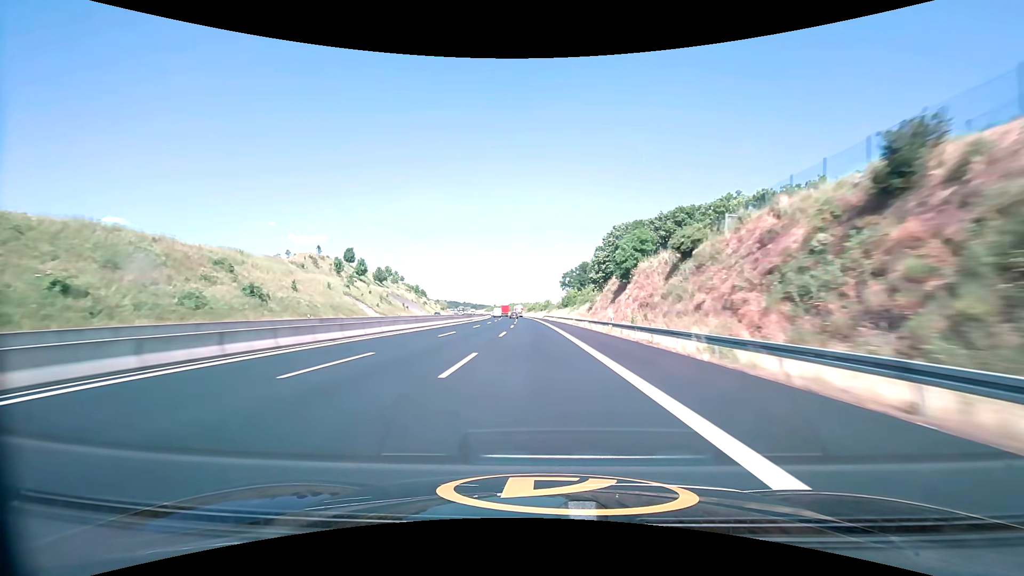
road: motorway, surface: asphalt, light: Day
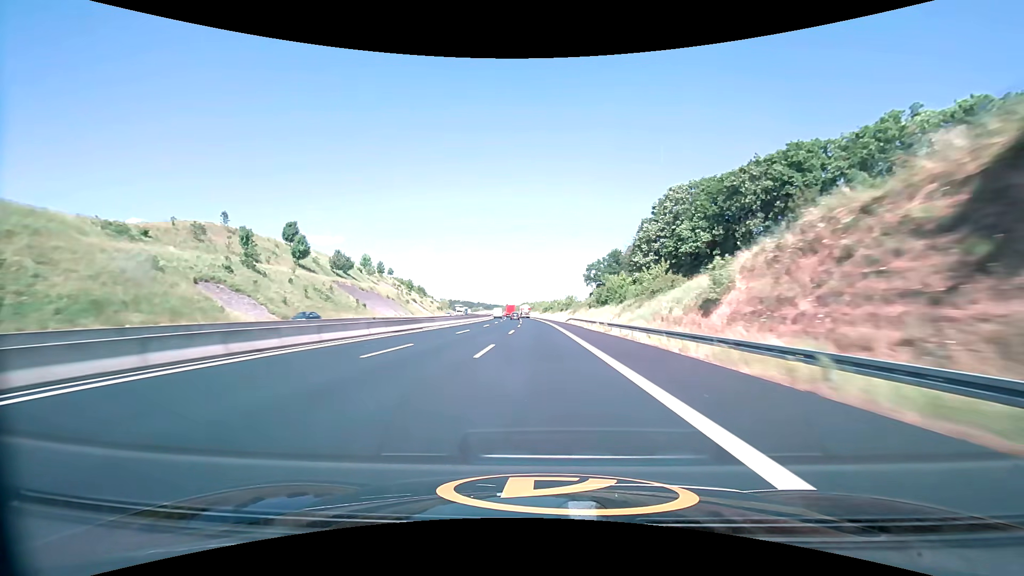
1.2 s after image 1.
(-1.2, +49.3) m; -2°
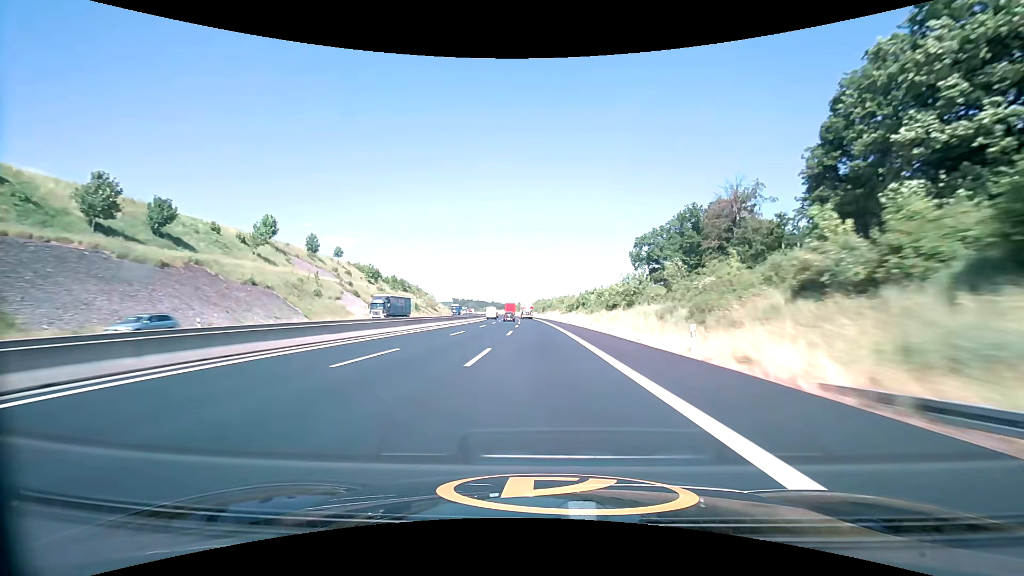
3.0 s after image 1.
(-1.0, +74.1) m; -2°
(0, +10) (0, +20) (0, +30) (-1, +40) (-1, +50) (-2, +60) (-2, +70) (-3, +80) (-3, +90) (-4, +100) m
